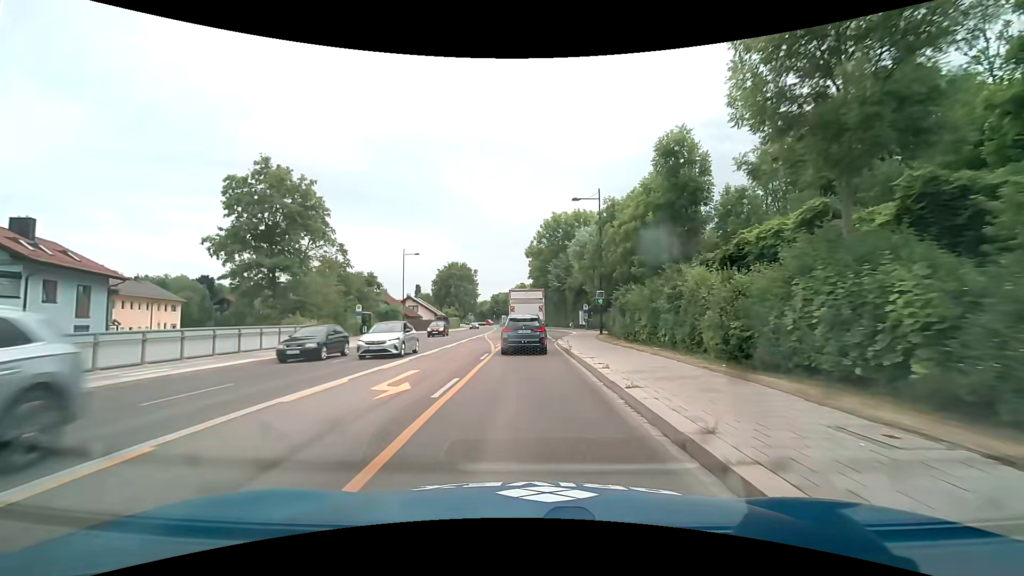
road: secondary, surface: asphalt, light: Day
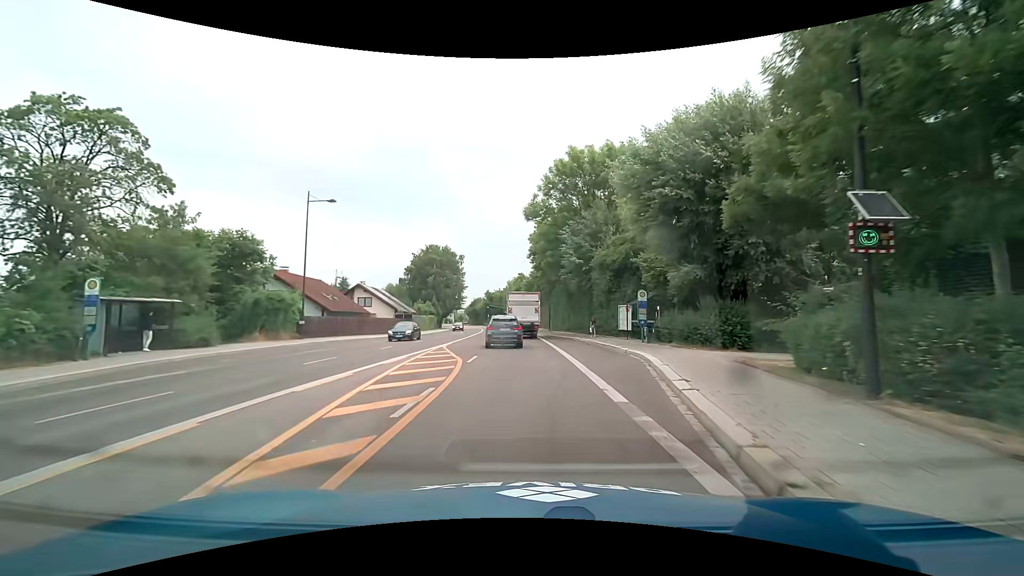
(0.0, +28.9) m; 0°
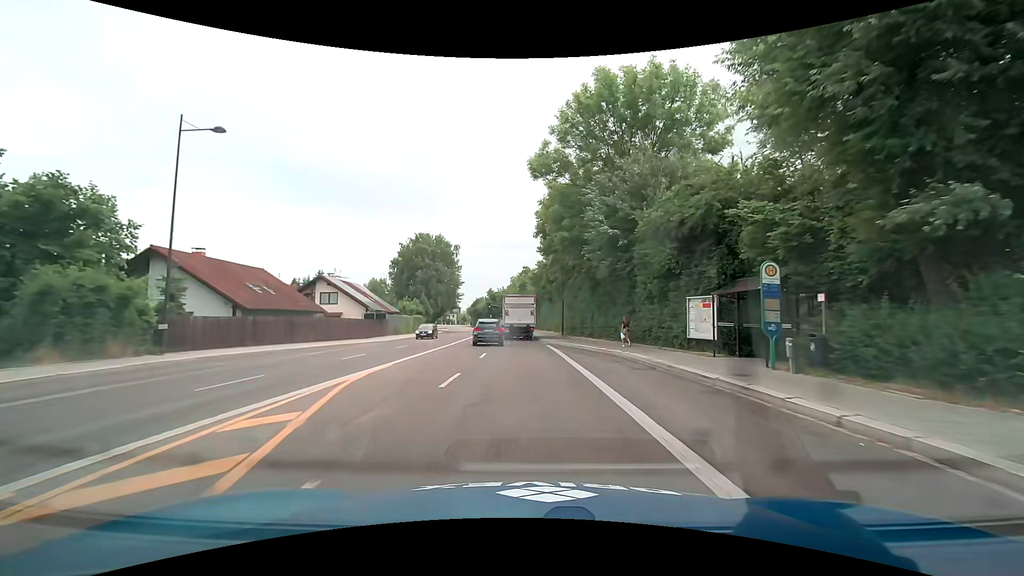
(0.0, +14.6) m; -1°
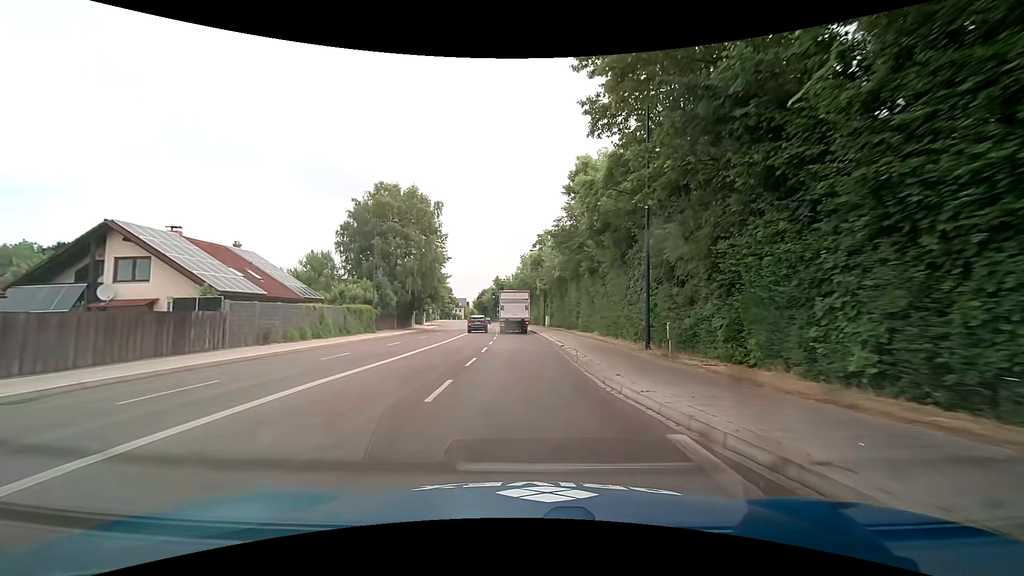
(-0.1, +29.6) m; -1°
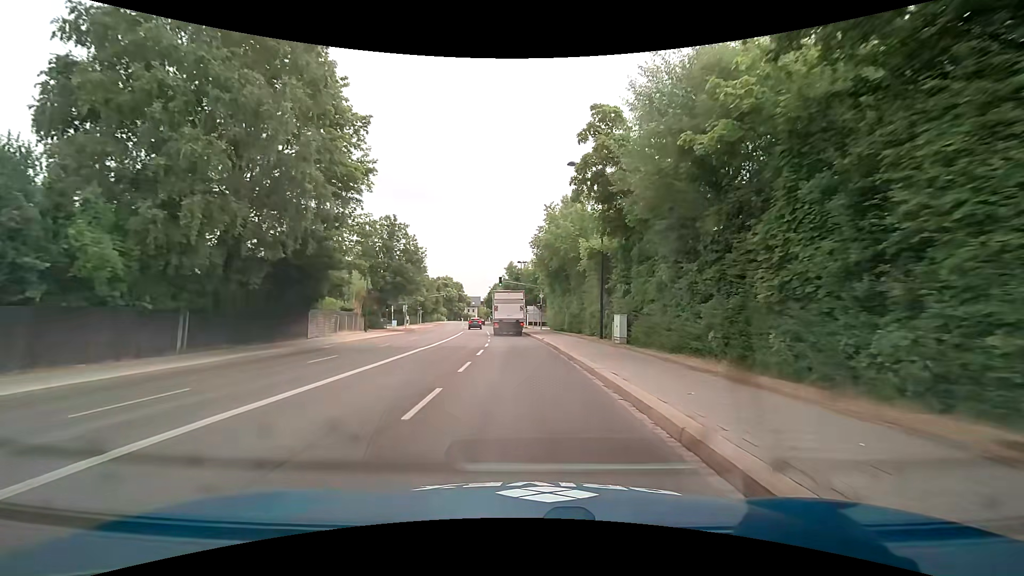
(-0.8, +37.6) m; -2°
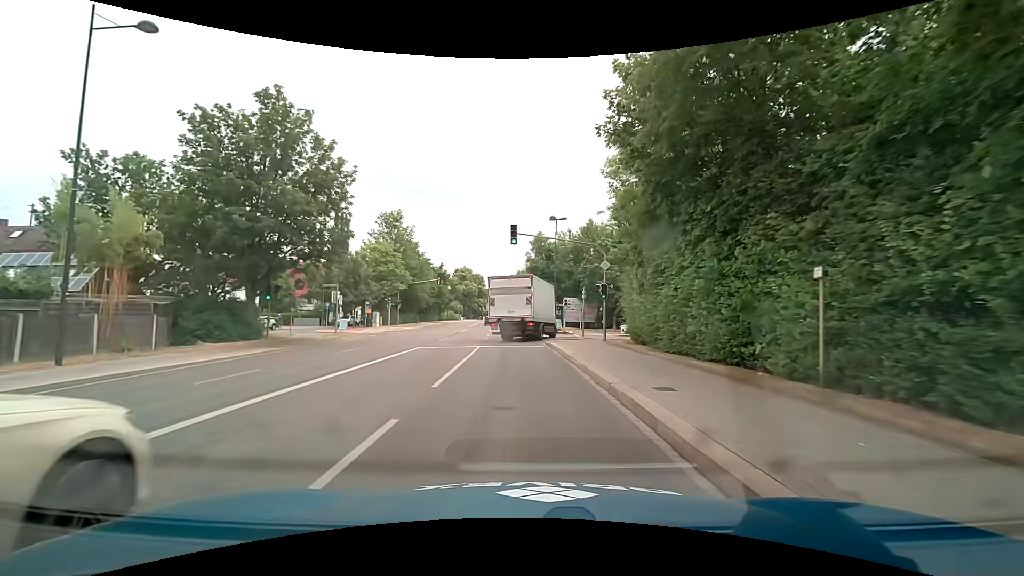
(-1.0, +32.8) m; -4°
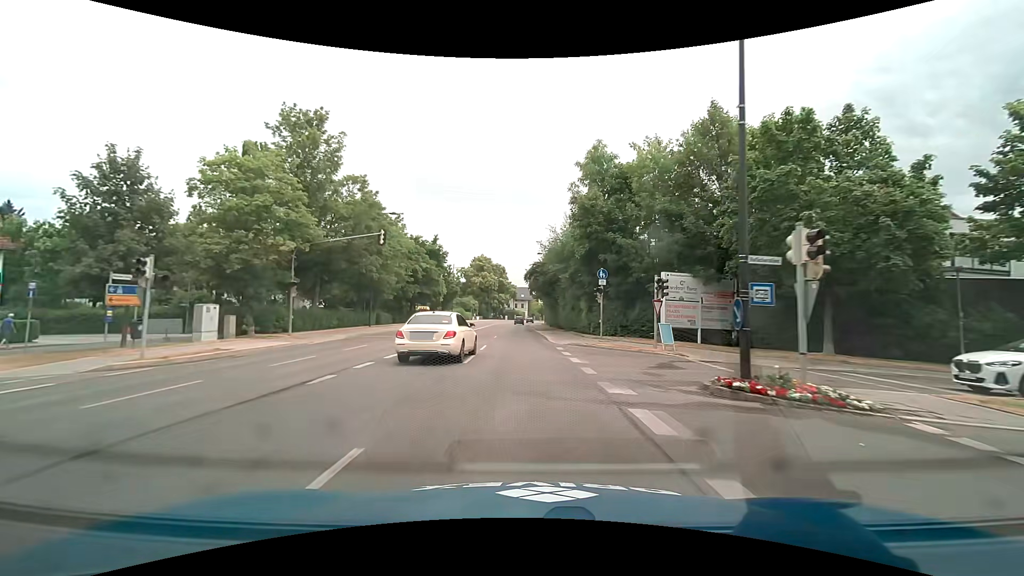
(-1.0, +35.8) m; -3°
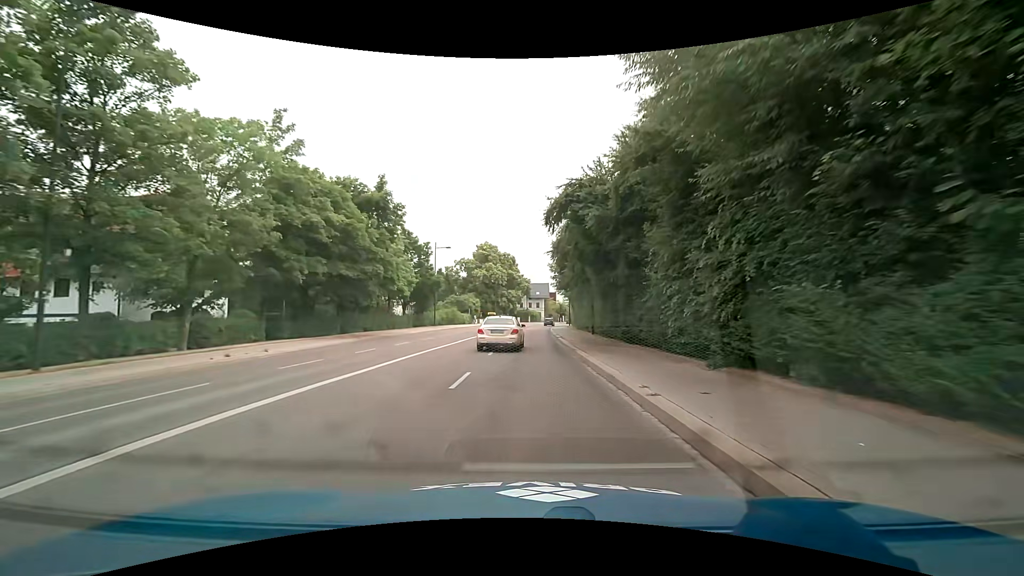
(-0.7, +31.3) m; -2°
